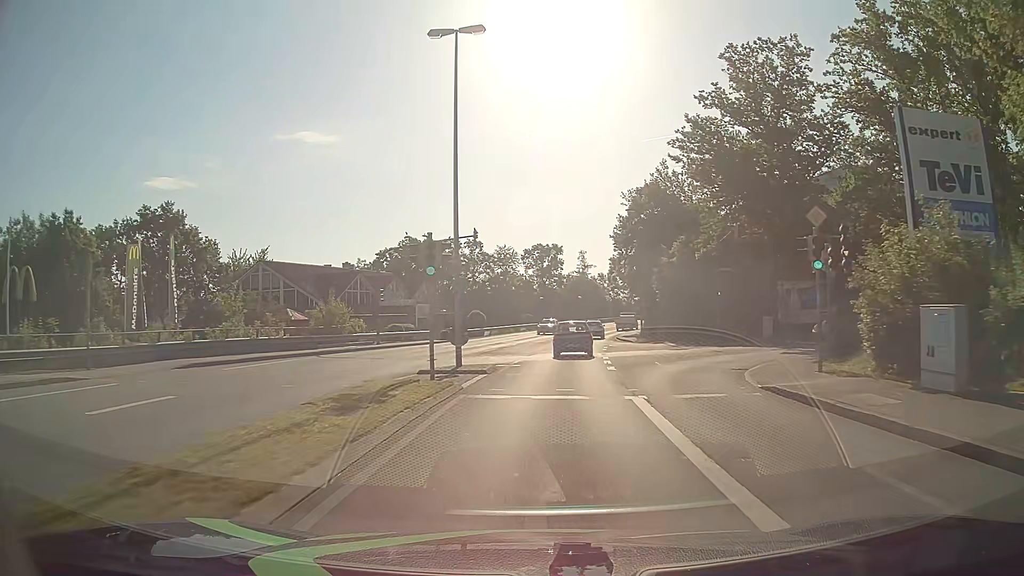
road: tertiary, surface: asphalt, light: Day
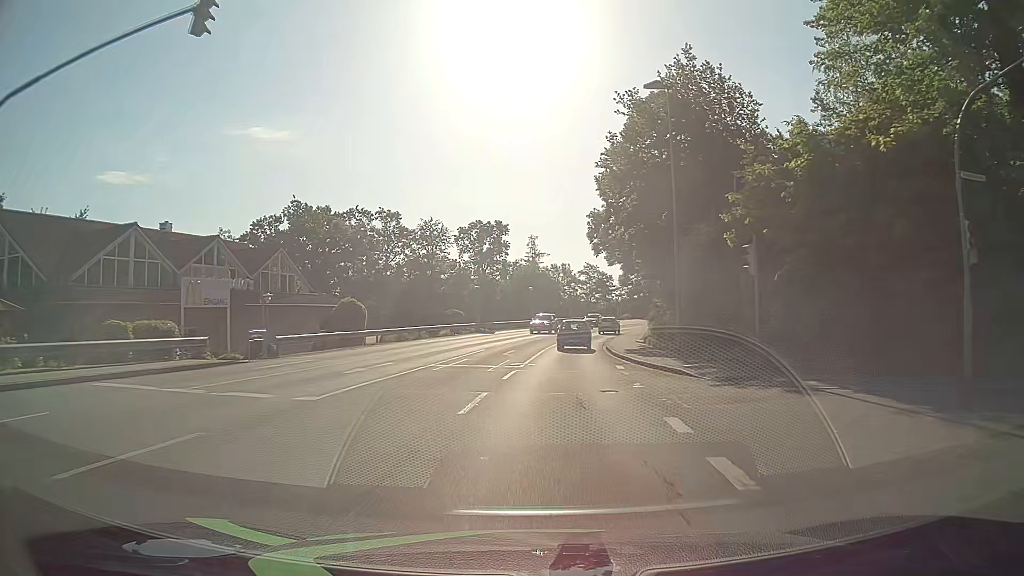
(+1.2, +29.3) m; +5°
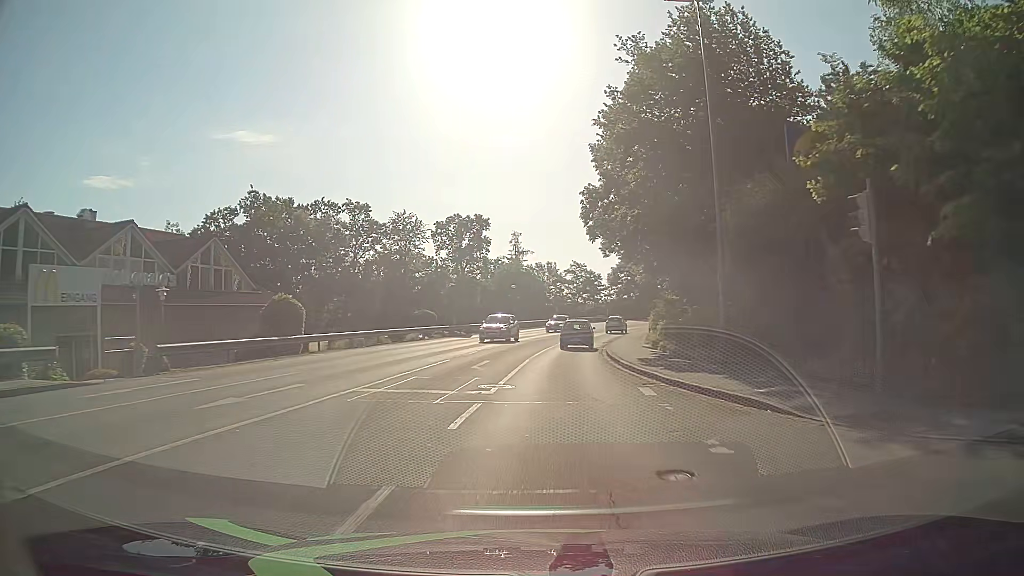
(+0.1, +7.7) m; +1°
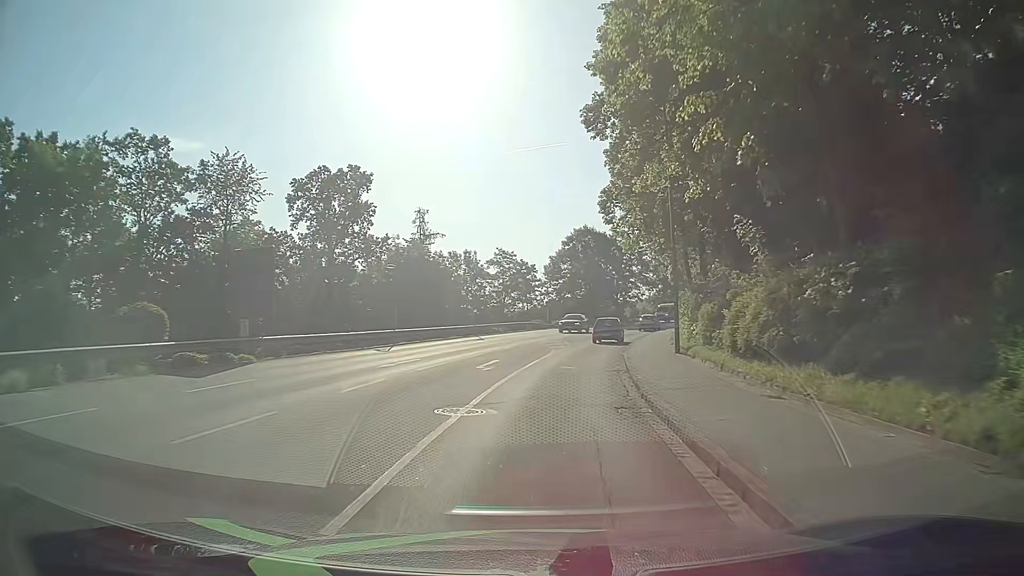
(+1.7, +31.6) m; +7°
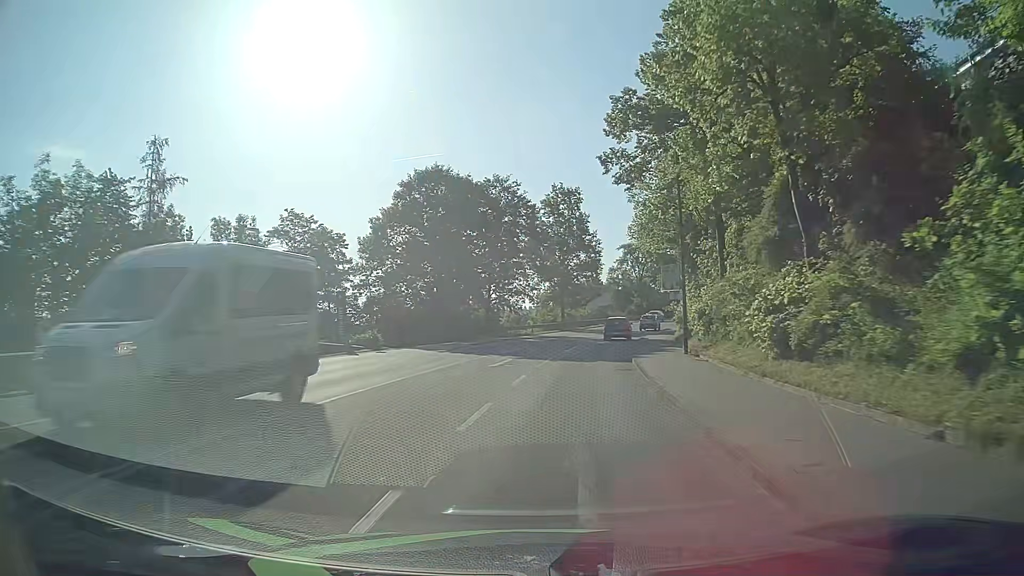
(+3.7, +40.3) m; +10°
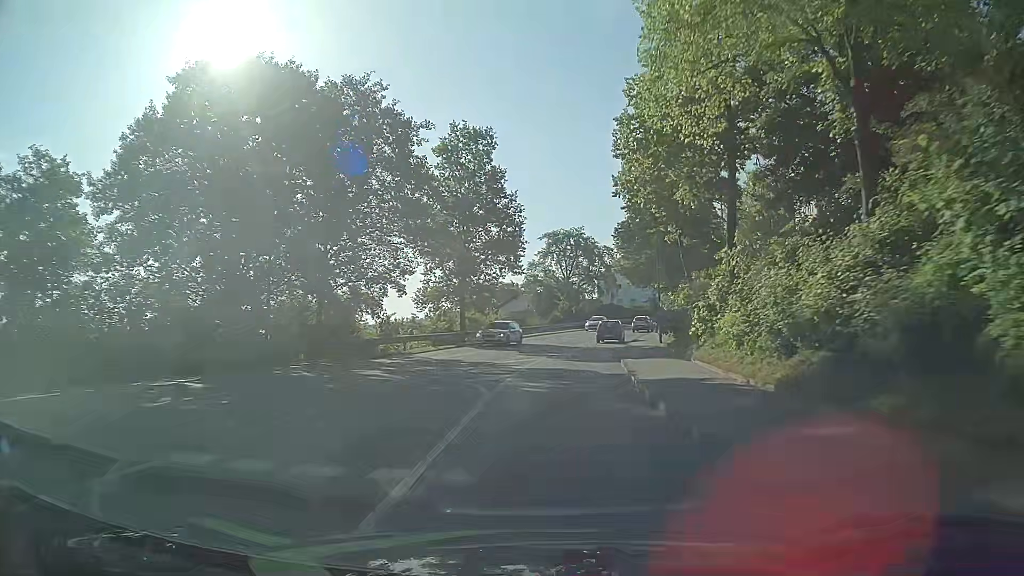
(+2.1, +24.5) m; +9°
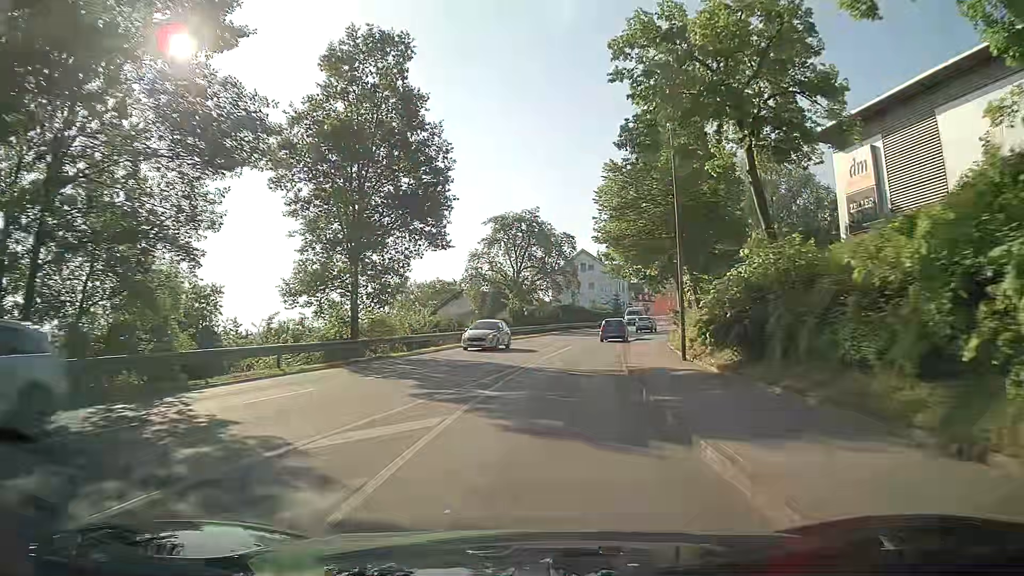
(+0.6, +16.4) m; +4°
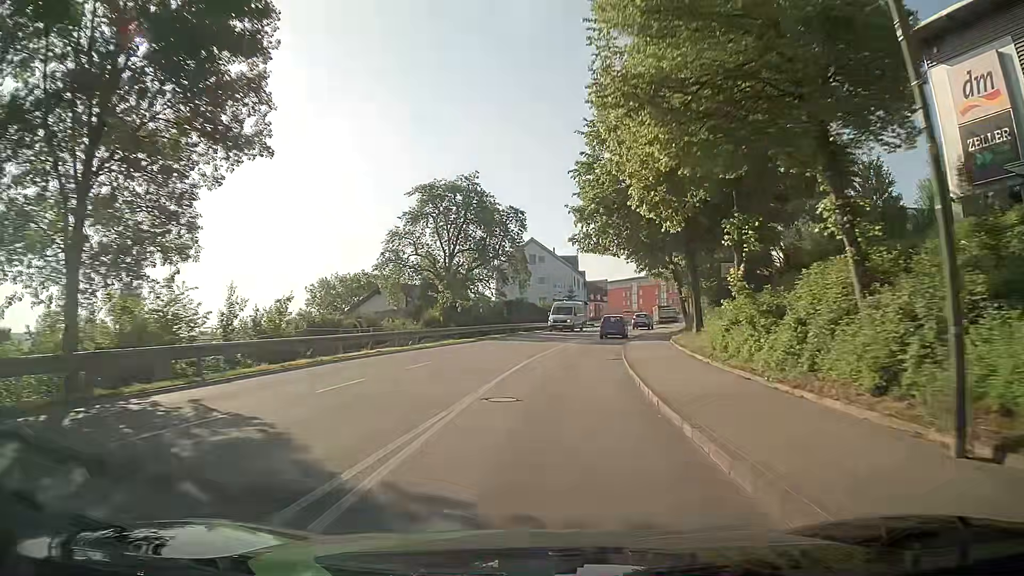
(+0.6, +16.4) m; +4°
(0, +10) (+1, +20) (+3, +30) (+5, +40) (+7, +49) (+10, +59) (+13, +68) (+16, +78) (+19, +88) (+22, +97) m
